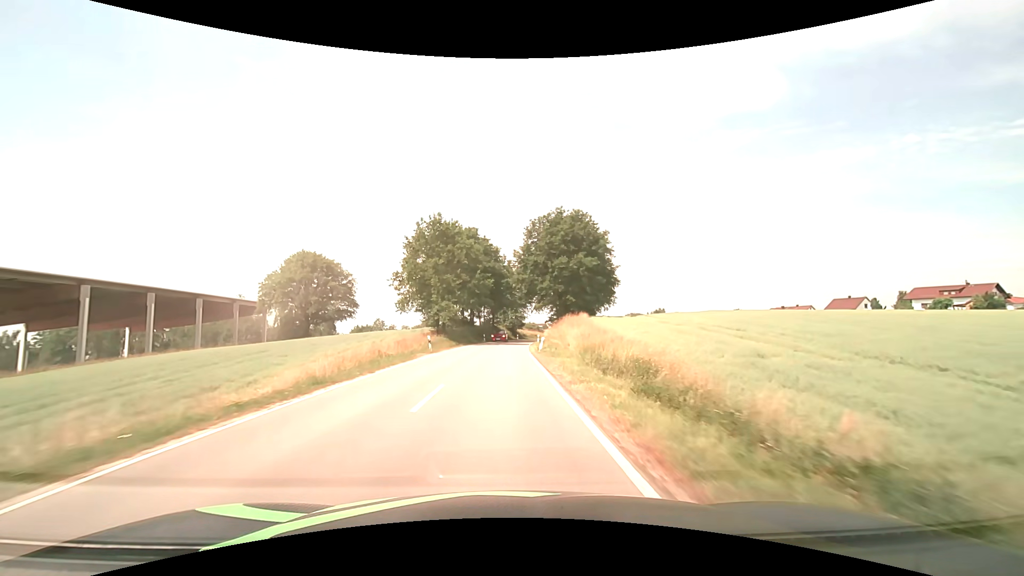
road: secondary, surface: asphalt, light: Day
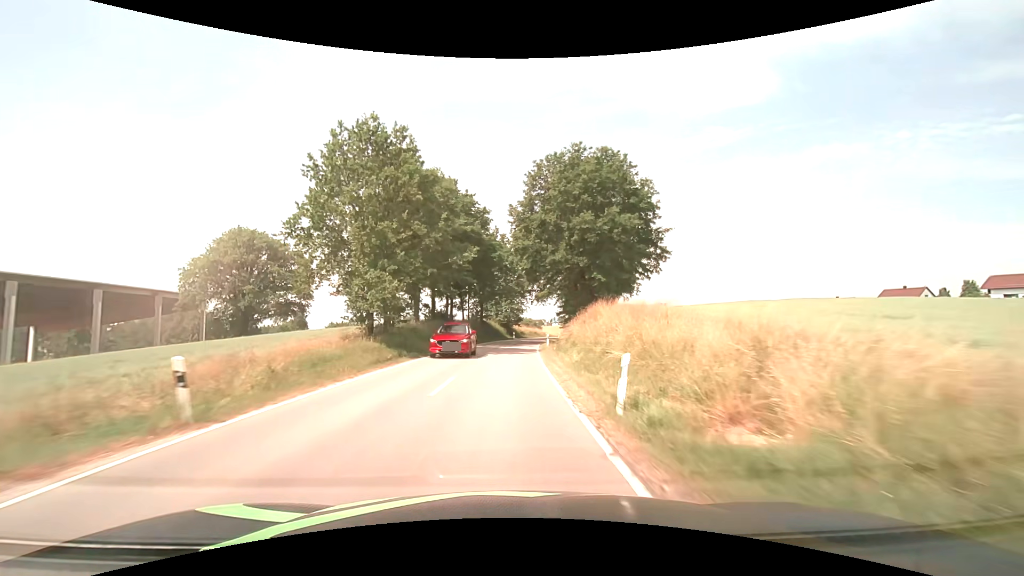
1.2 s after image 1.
(+0.2, +22.9) m; +1°
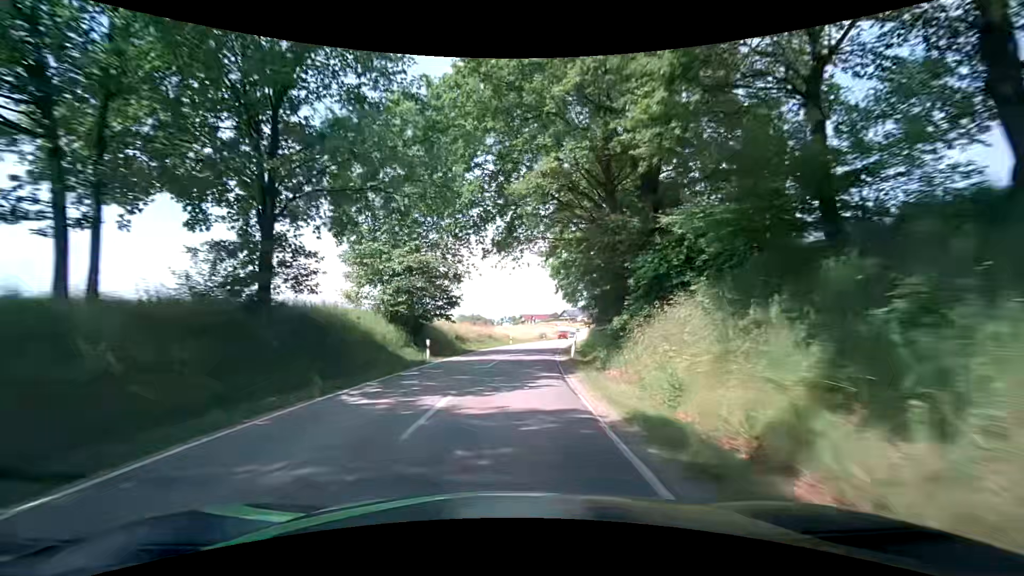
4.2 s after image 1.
(+2.1, +53.0) m; +5°
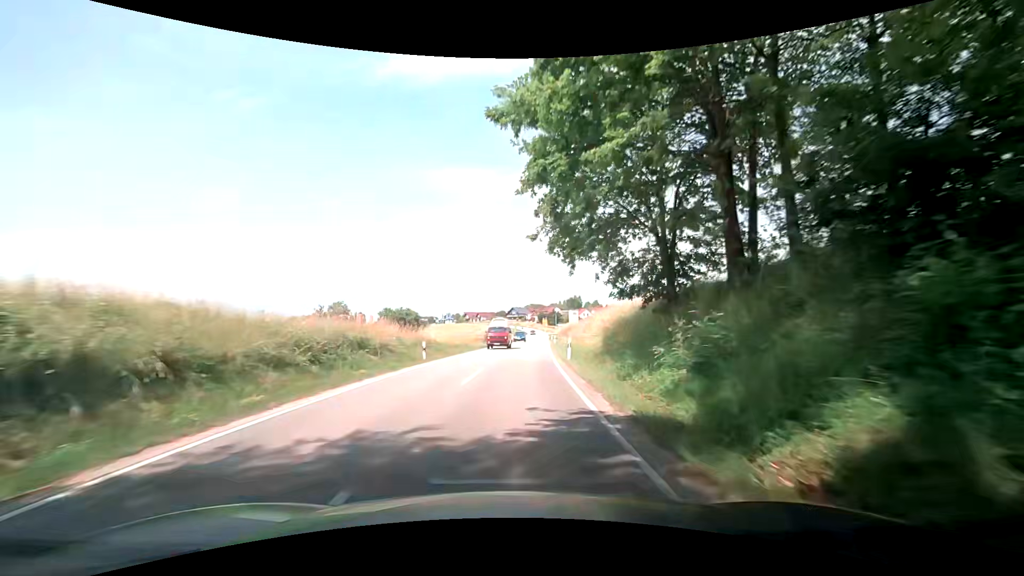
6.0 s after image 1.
(+1.8, +30.4) m; +6°
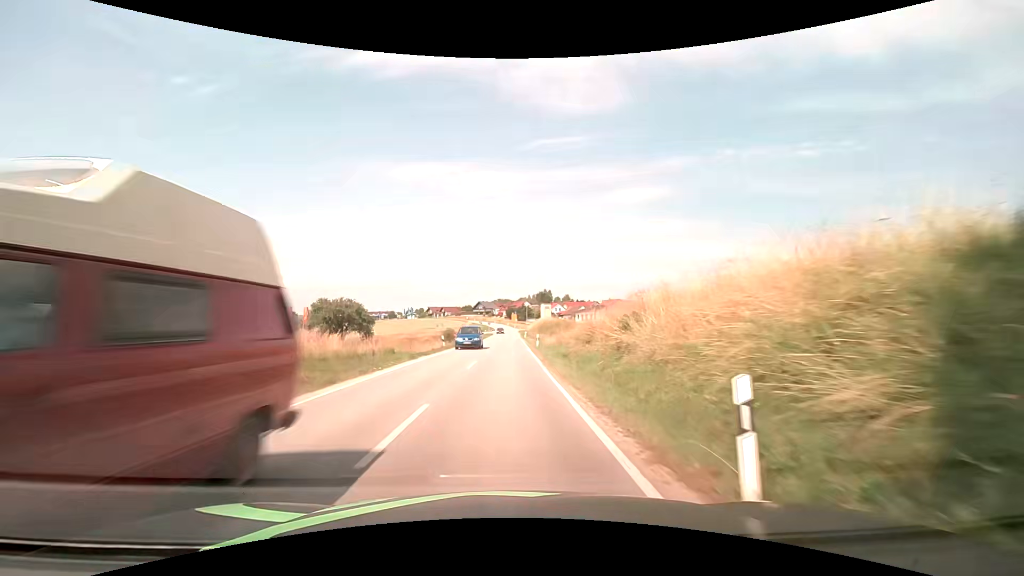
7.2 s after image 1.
(+0.8, +19.9) m; +4°
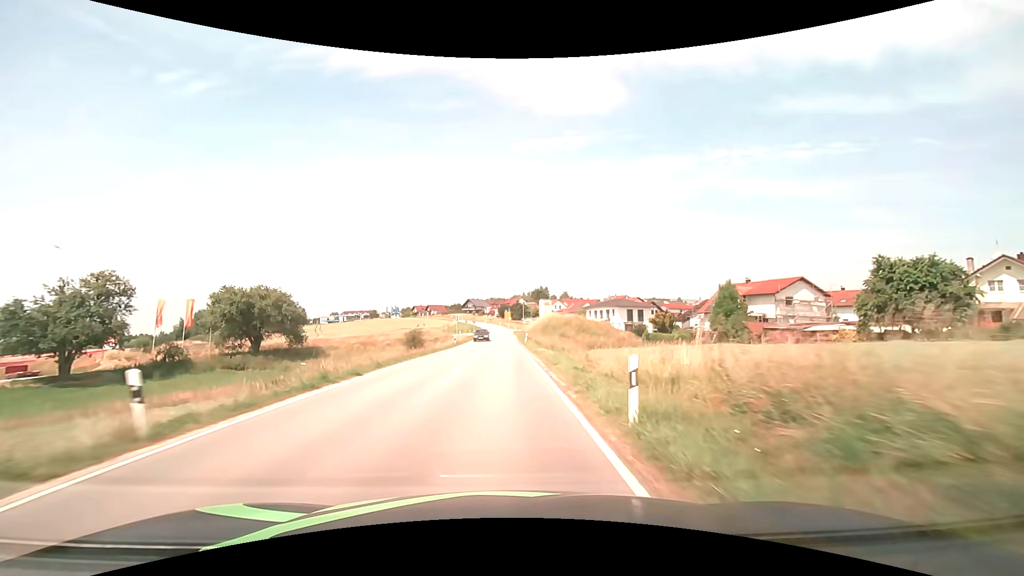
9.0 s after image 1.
(+0.5, +30.0) m; +1°
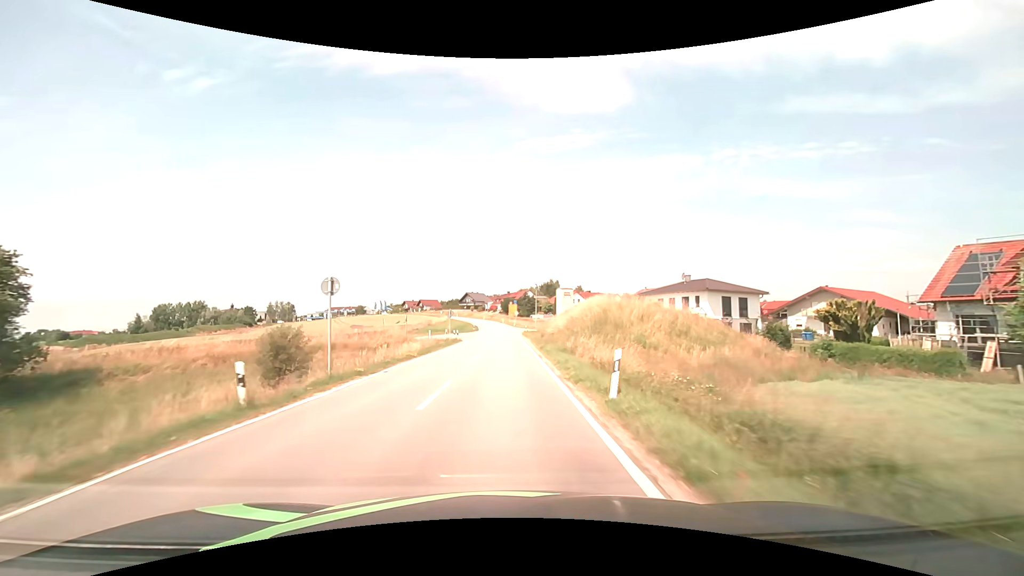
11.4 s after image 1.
(-0.1, +41.1) m; 0°
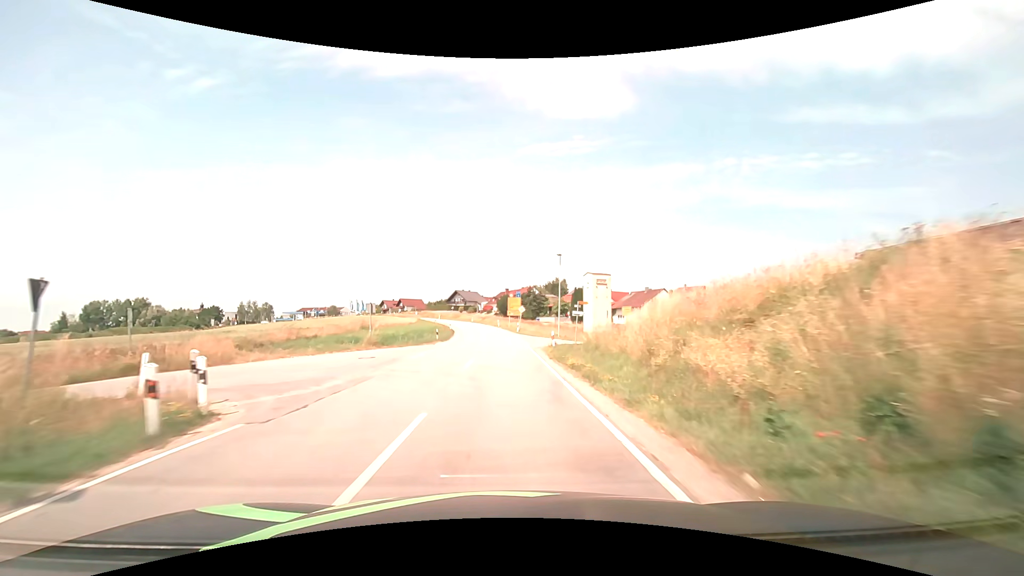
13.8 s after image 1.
(-0.1, +41.8) m; 0°
(0, +10) (0, +20) (0, +30) (-1, +40) (-1, +50) (-2, +60) (-3, +70) (-5, +80) (-6, +90) (-9, +99) m
